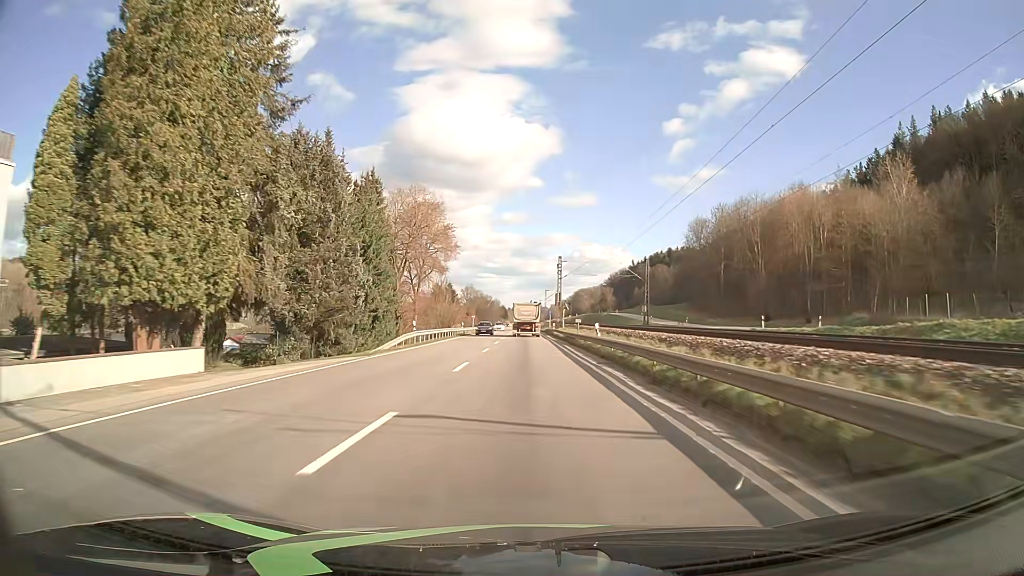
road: primary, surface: asphalt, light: Day
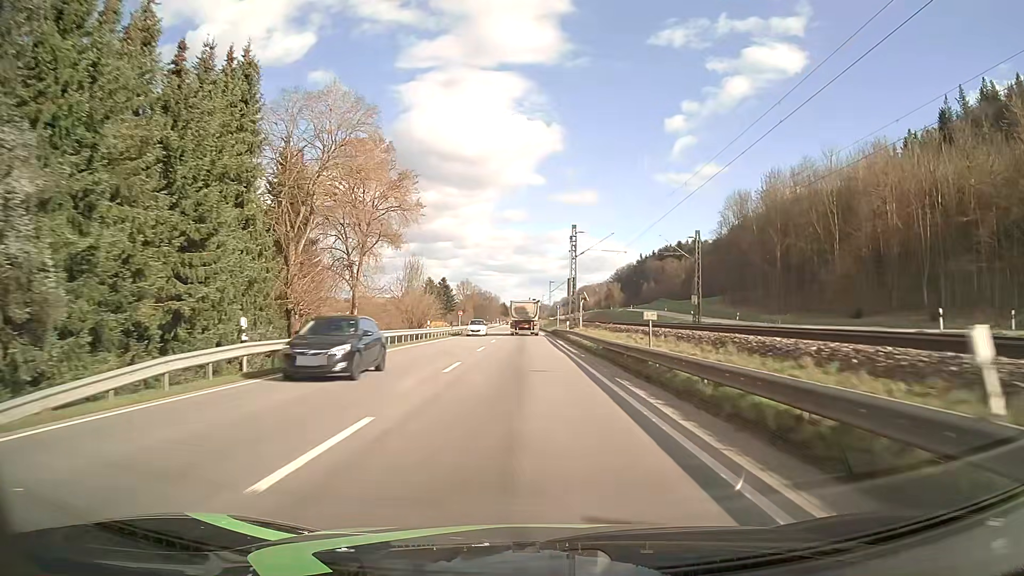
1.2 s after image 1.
(0.0, +25.2) m; 0°
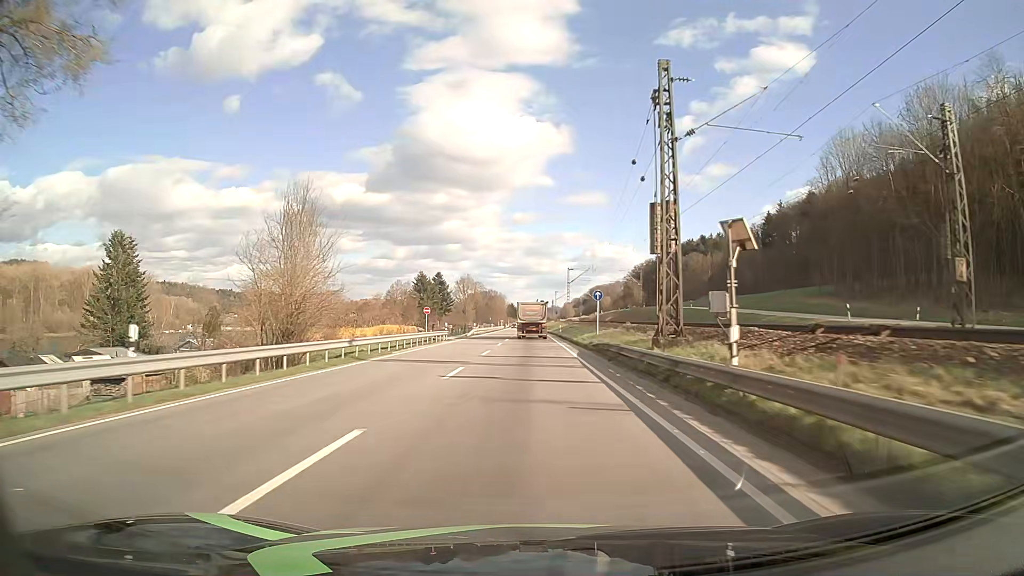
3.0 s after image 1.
(-0.4, +37.7) m; -1°
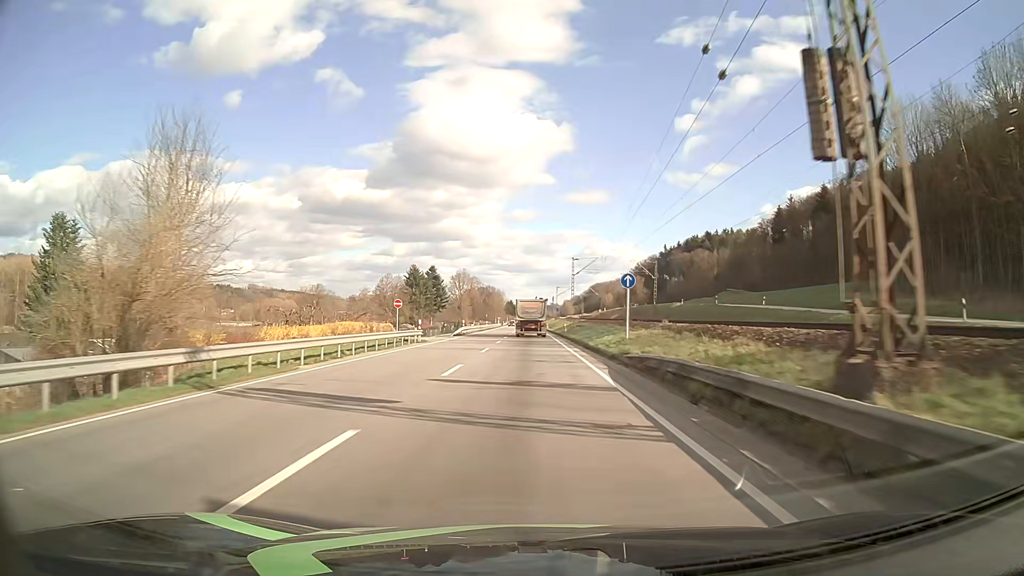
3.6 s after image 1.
(0.0, +12.5) m; 0°
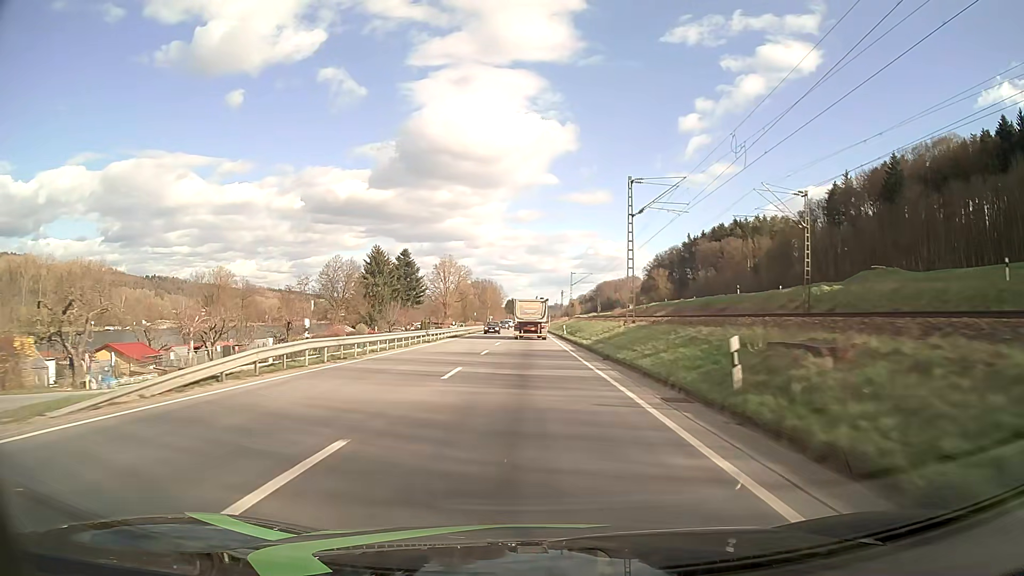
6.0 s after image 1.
(0.0, +49.7) m; 0°
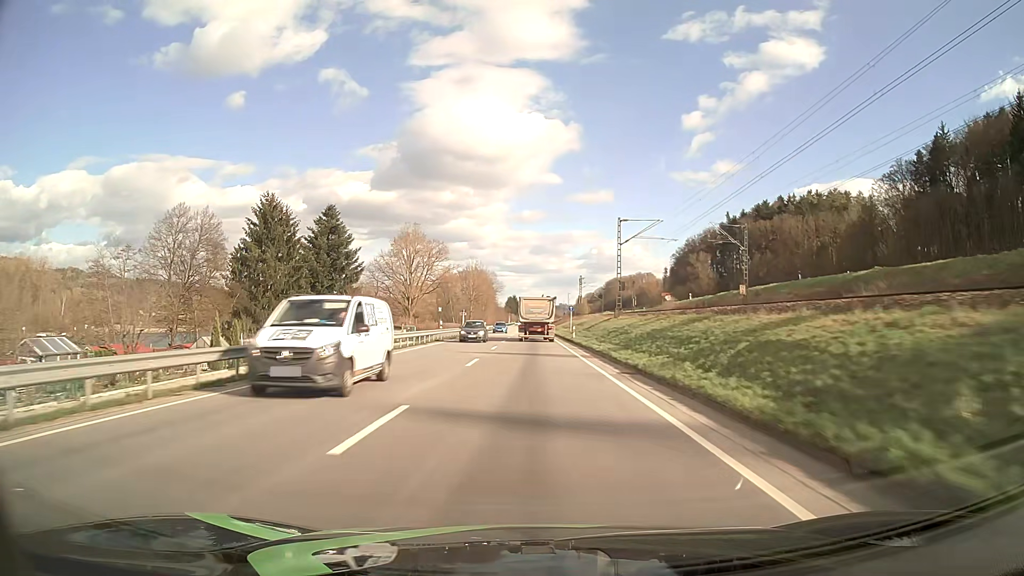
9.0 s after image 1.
(-0.2, +61.7) m; 0°
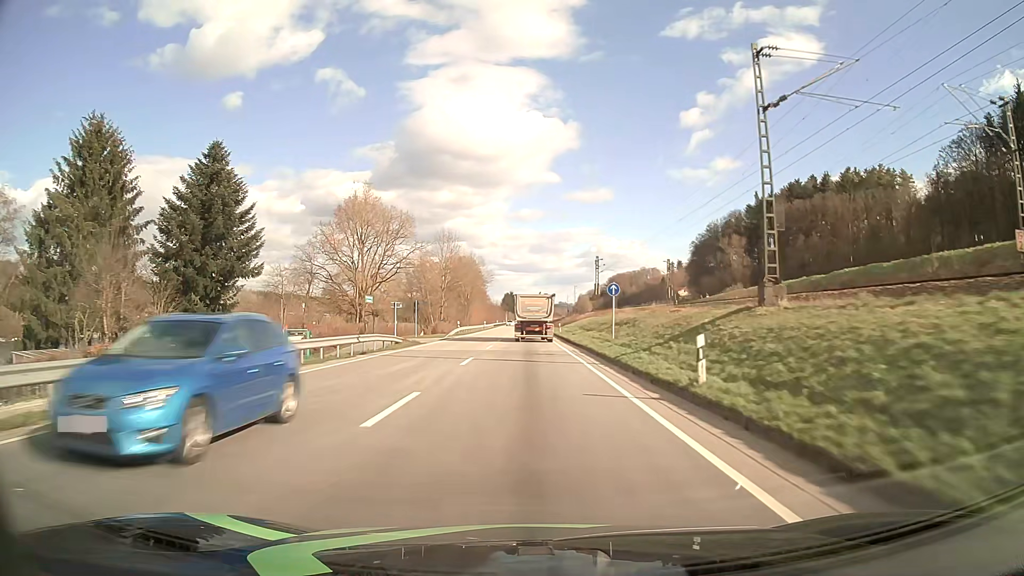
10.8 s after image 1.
(+0.1, +37.1) m; 0°
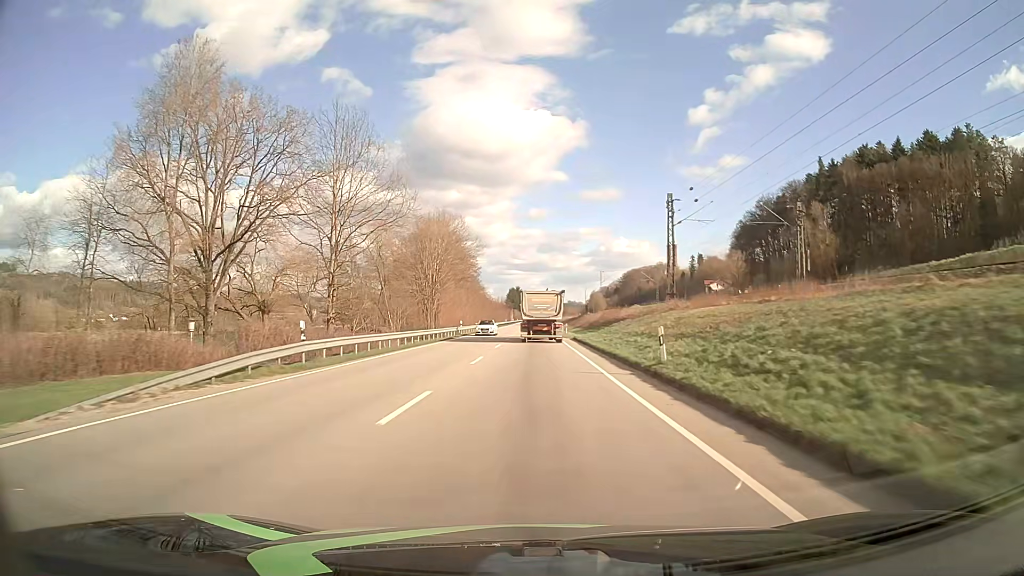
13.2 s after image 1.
(-0.5, +48.9) m; -1°
(0, +10) (0, +20) (0, +30) (0, +40) (0, +50) (0, +60) (0, +70) (0, +80) (0, +90) (0, +100) m
